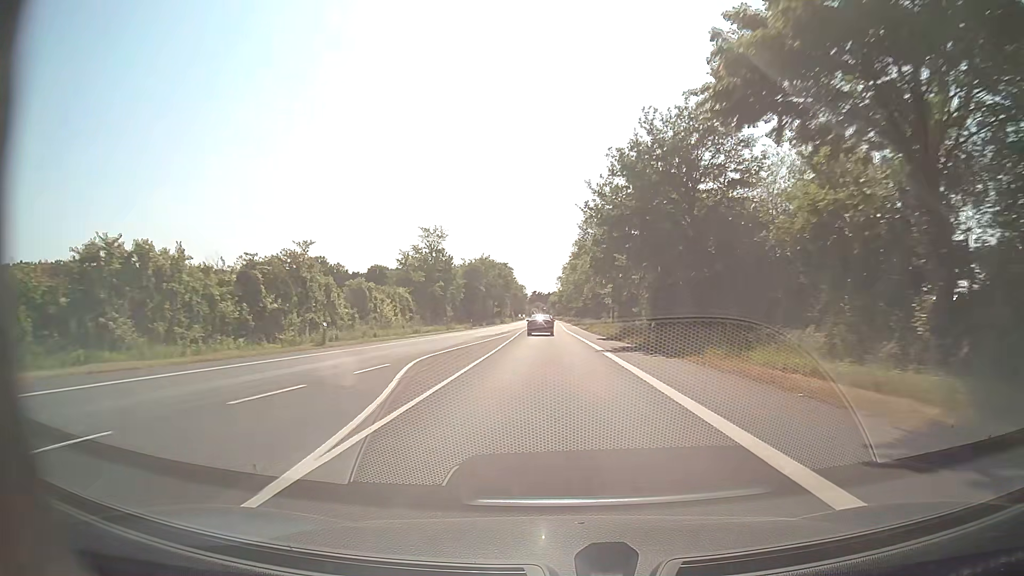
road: secondary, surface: asphalt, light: Day
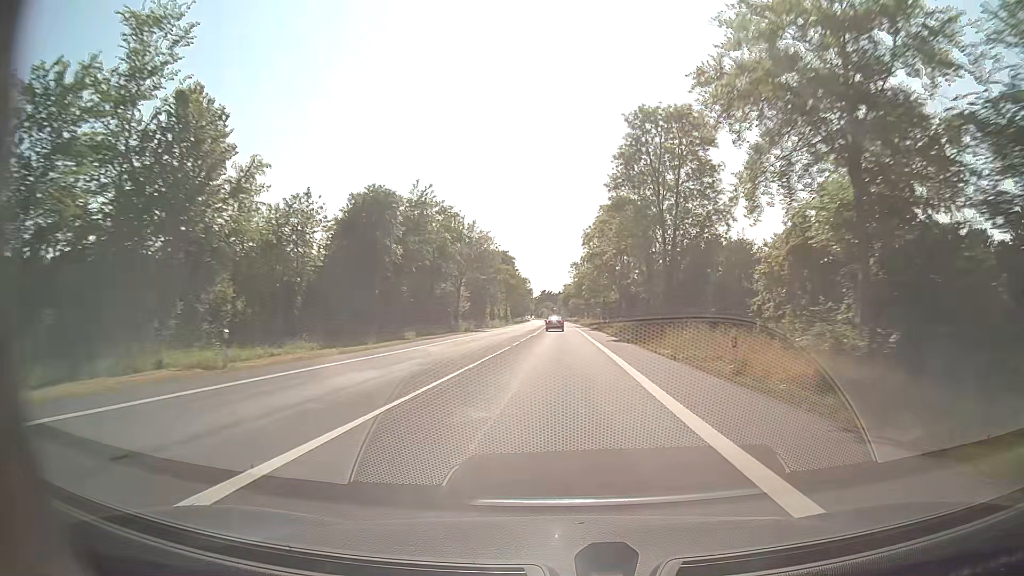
(-0.7, +63.3) m; -1°
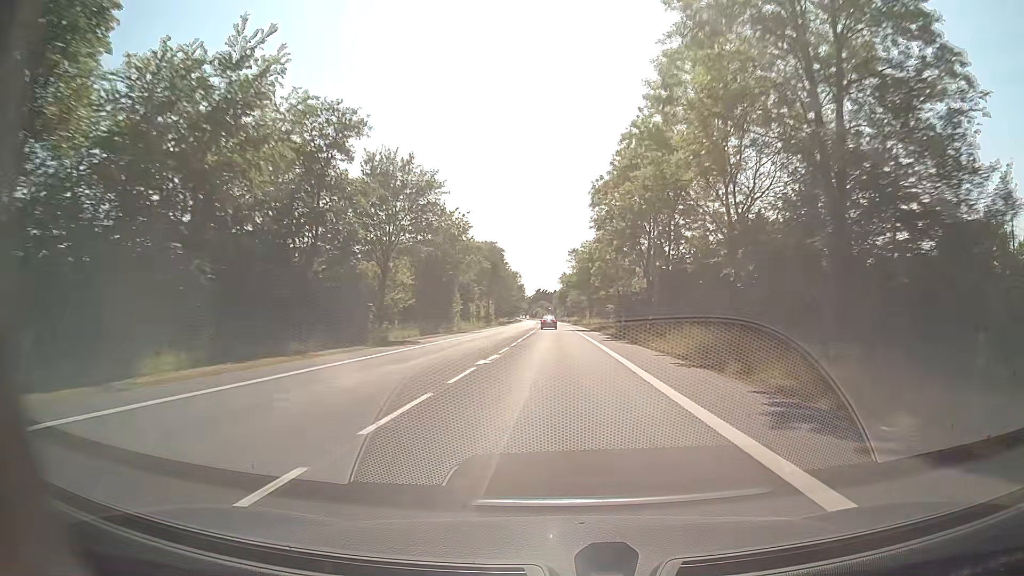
(0.0, +31.7) m; 0°
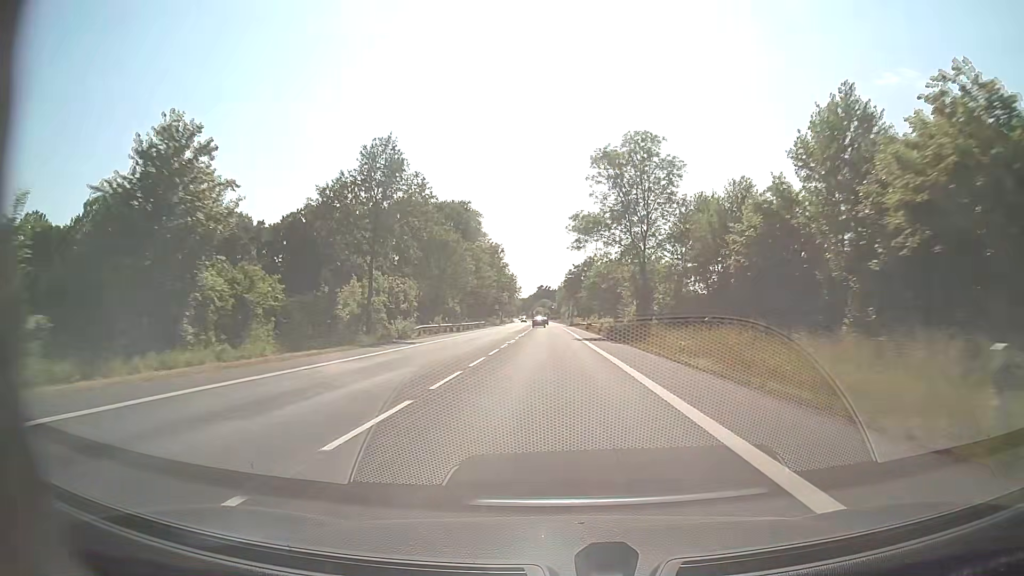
(-0.1, +79.2) m; 0°
(0, +10) (0, +20) (0, +30) (0, +40) (0, +50) (-1, +60) (-1, +70) (-1, +80) (-1, +90) (-2, +100) m
